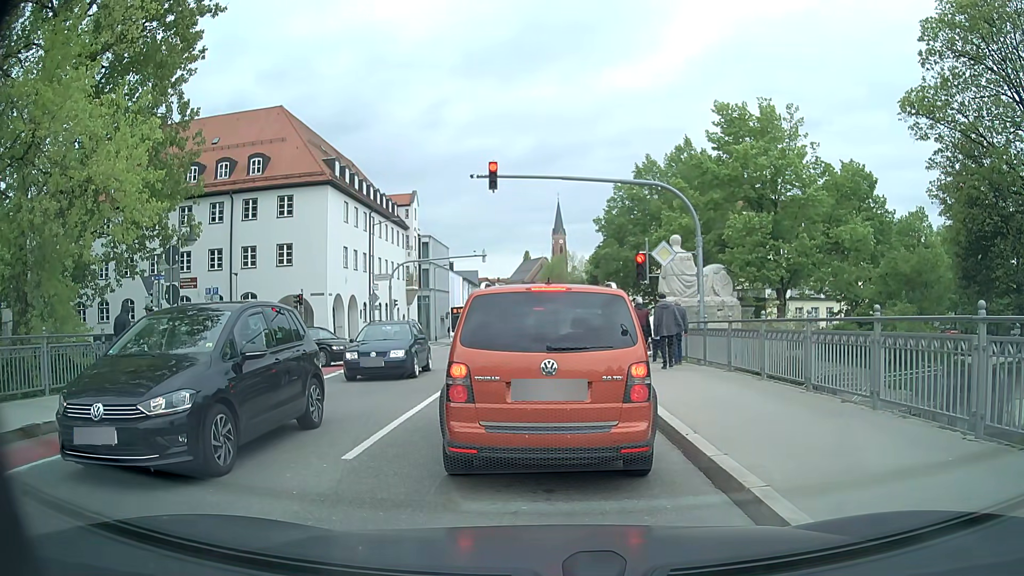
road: secondary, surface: asphalt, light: Day
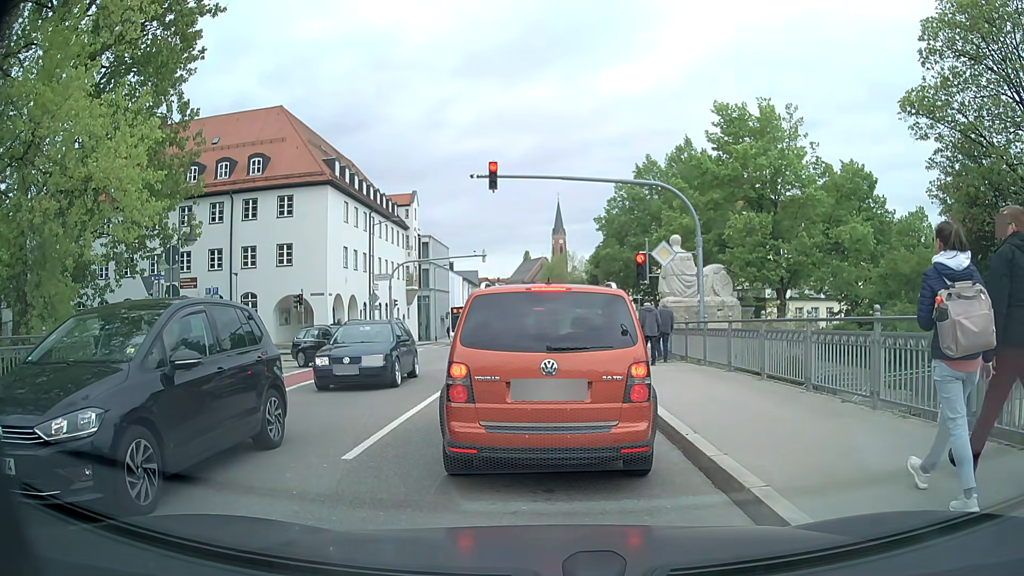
(0.0, 0.0) m; 0°
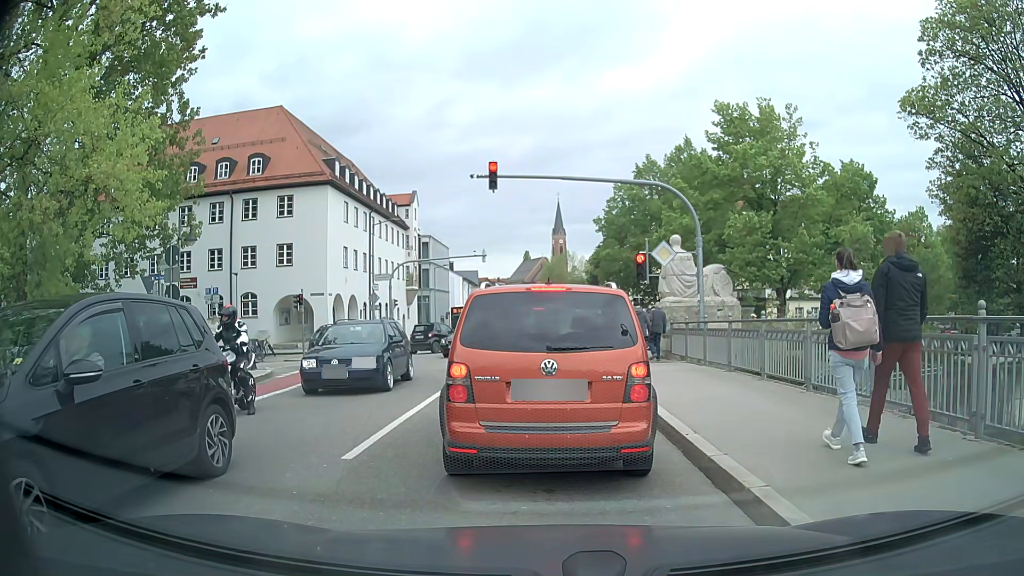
(0.0, 0.0) m; 0°
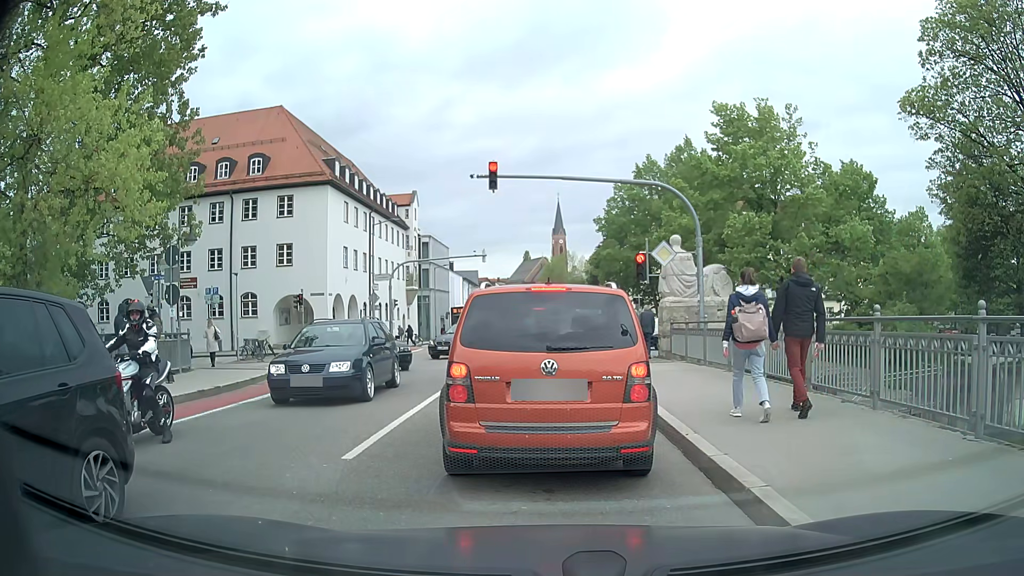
(0.0, 0.0) m; 0°
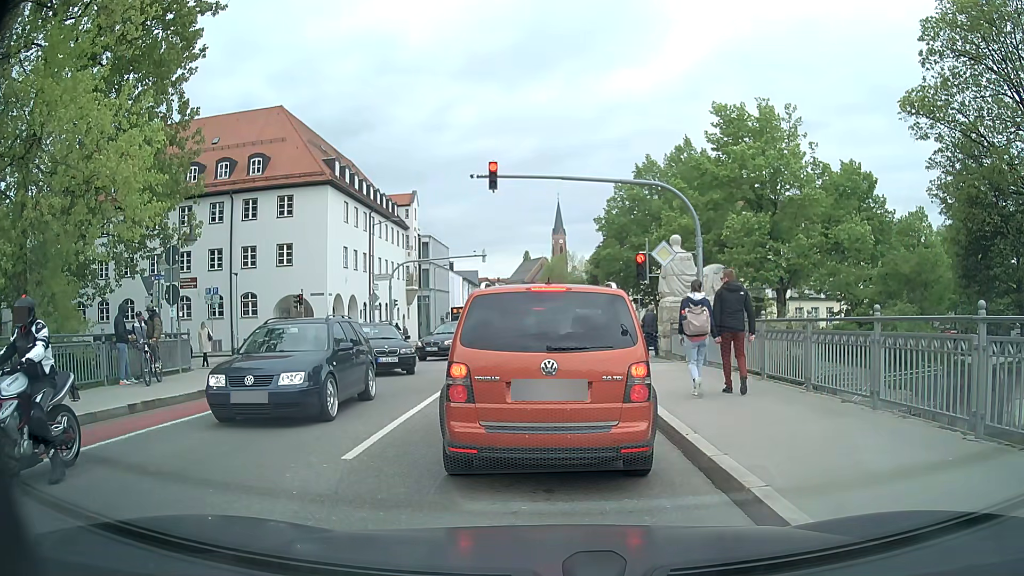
(0.0, 0.0) m; 0°
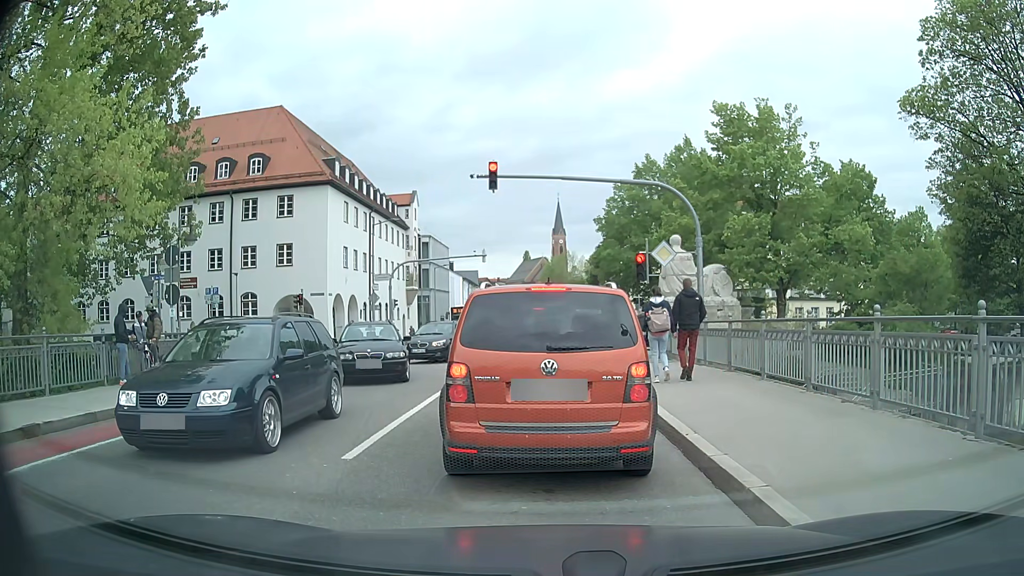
(0.0, 0.0) m; 0°
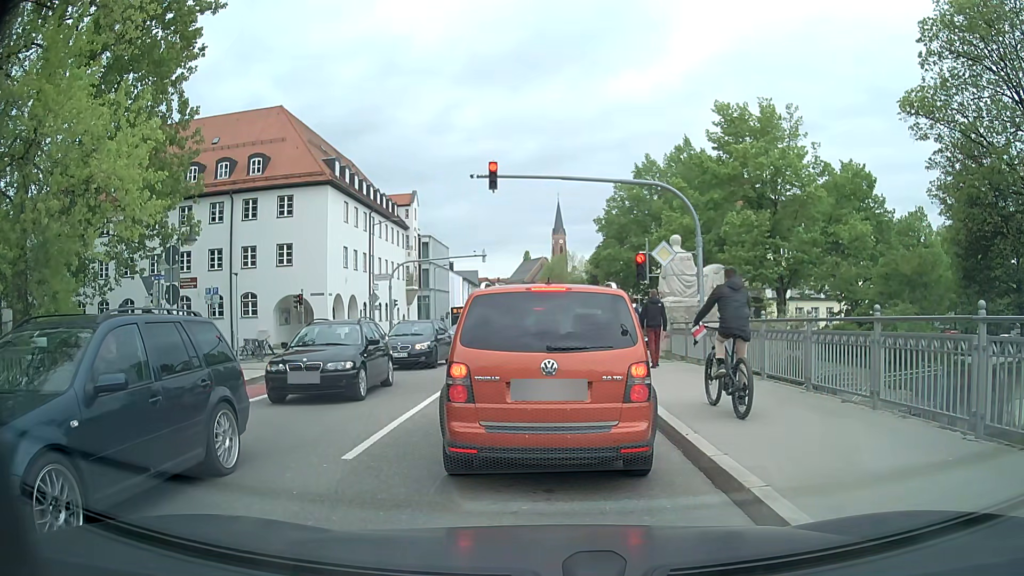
(0.0, 0.0) m; 0°
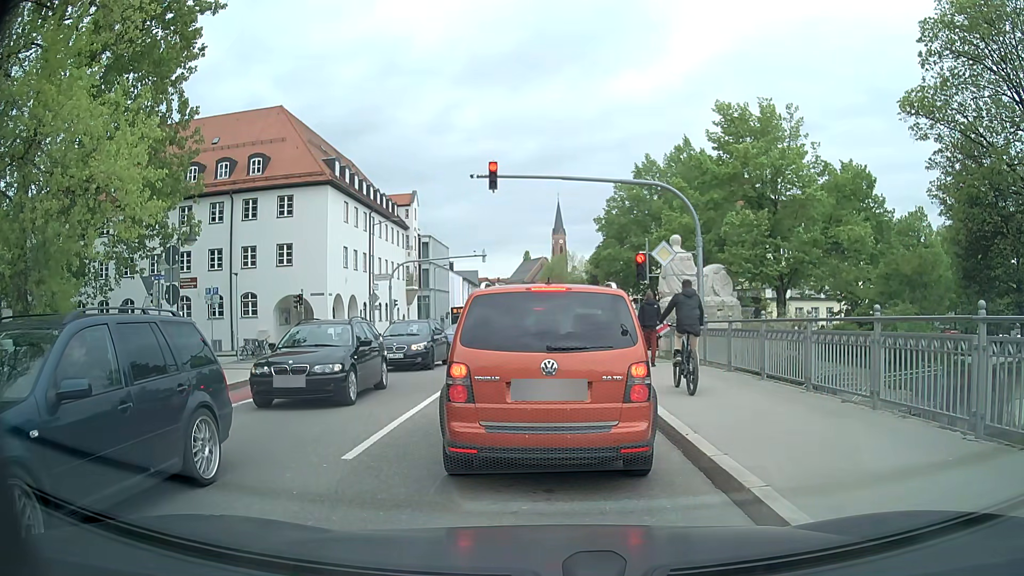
(0.0, 0.0) m; 0°
(-1, +10) (-1, +20) (-1, +30) (-2, +40) (-2, +50) (-2, +60) (-3, +70) (-4, +80) (-5, +90) (-5, +100) m
